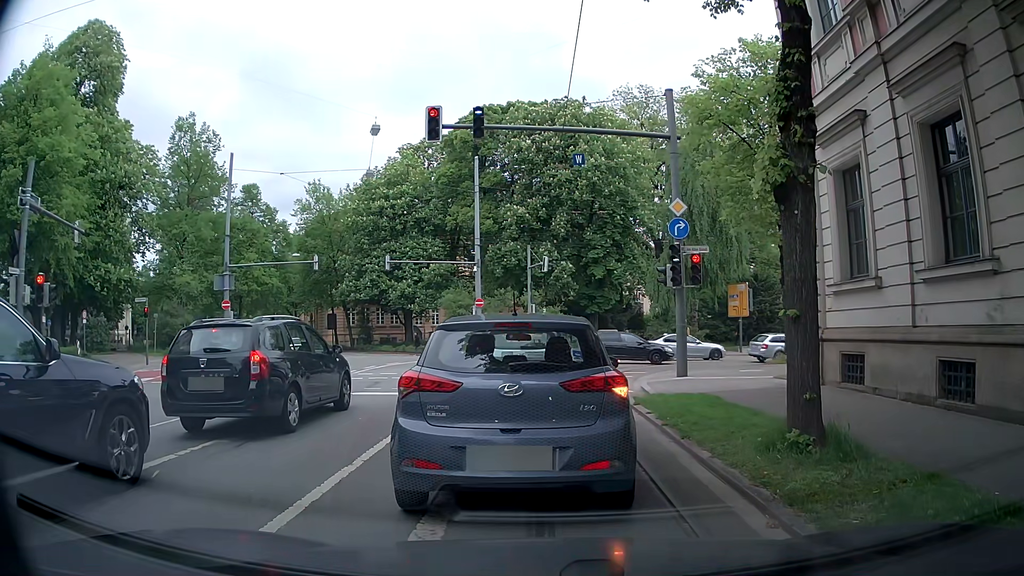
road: secondary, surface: asphalt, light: Day
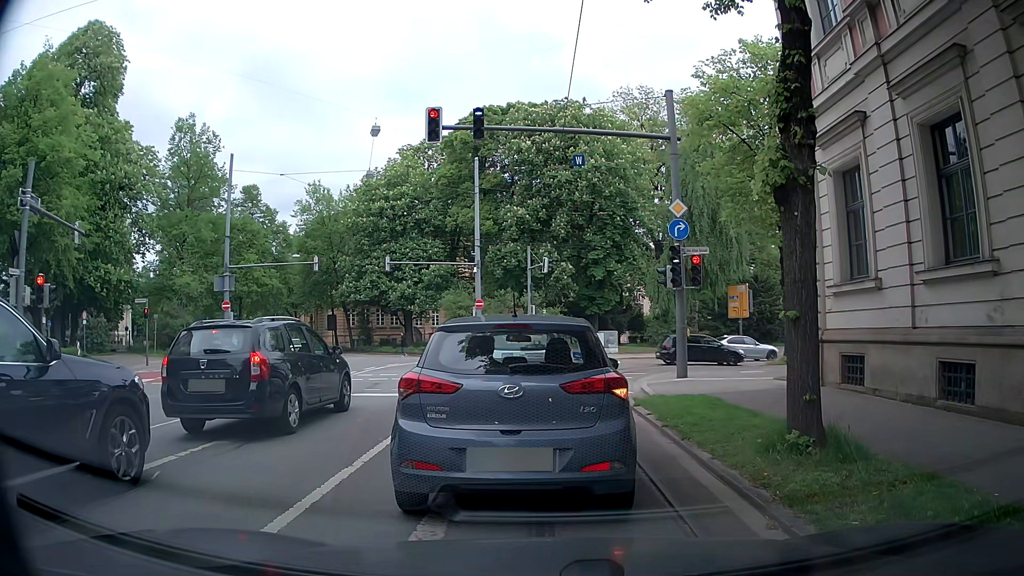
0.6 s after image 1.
(0.0, 0.0) m; 0°
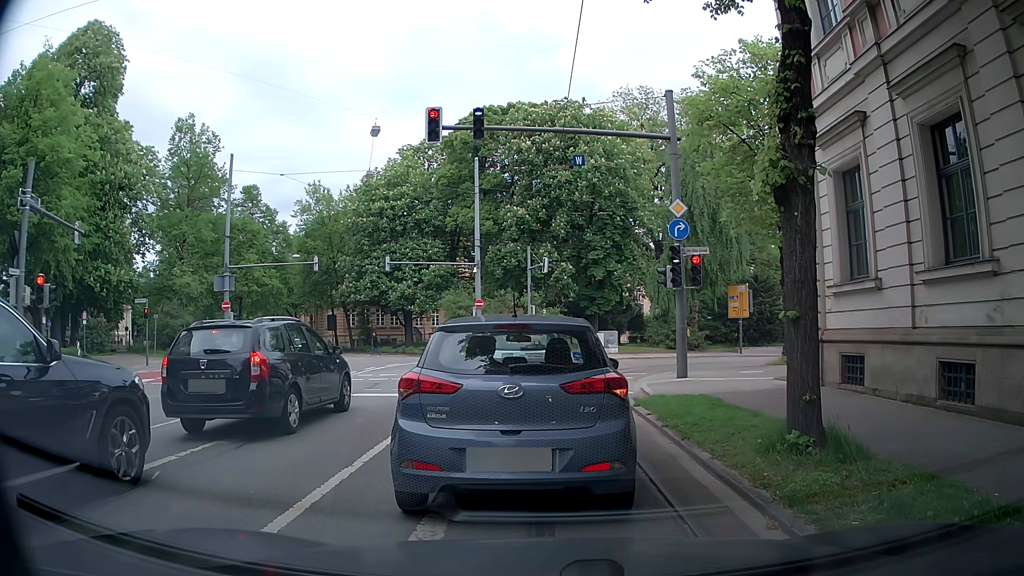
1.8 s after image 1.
(0.0, 0.0) m; 0°
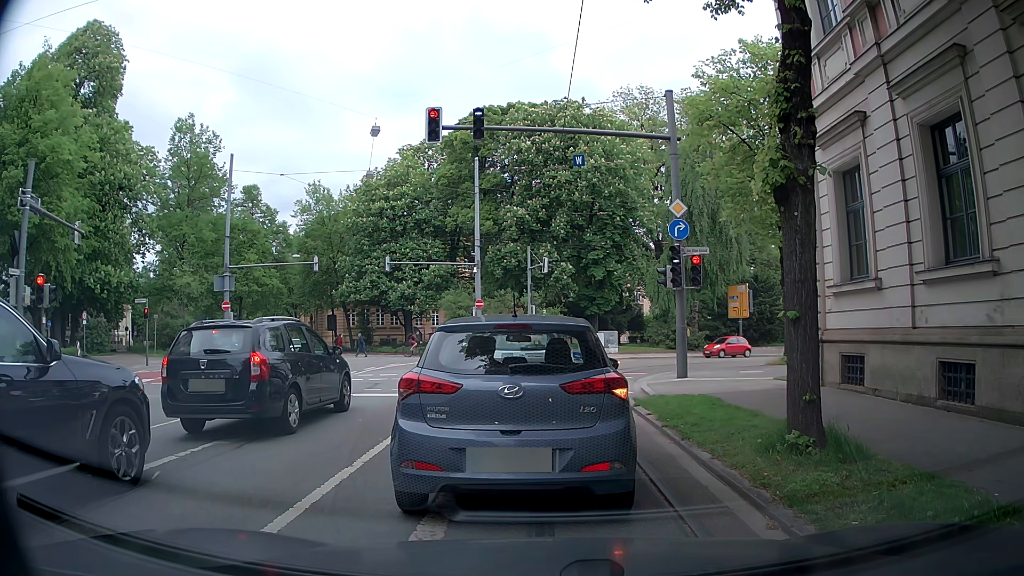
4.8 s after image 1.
(0.0, 0.0) m; 0°
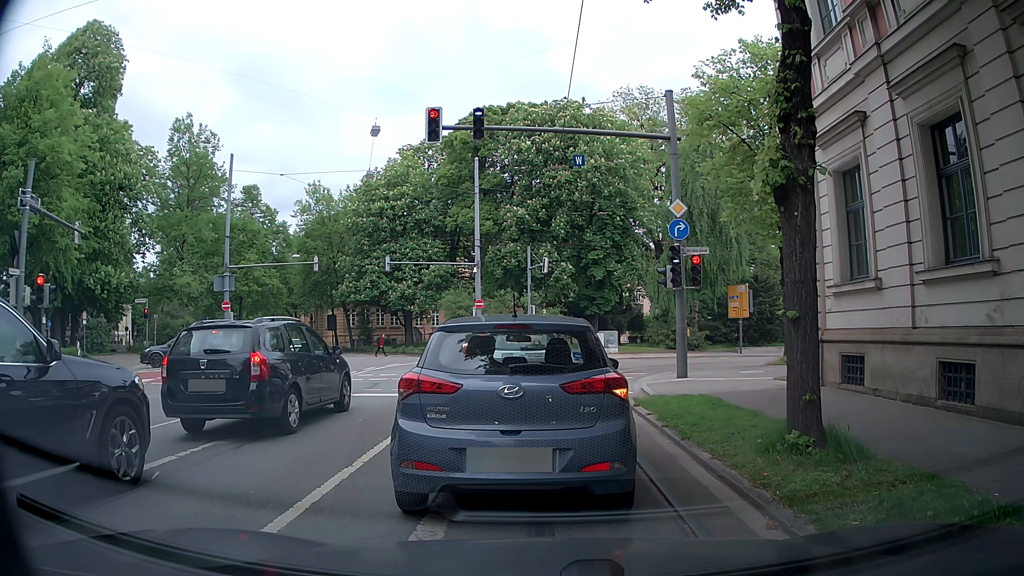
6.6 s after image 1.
(0.0, 0.0) m; 0°
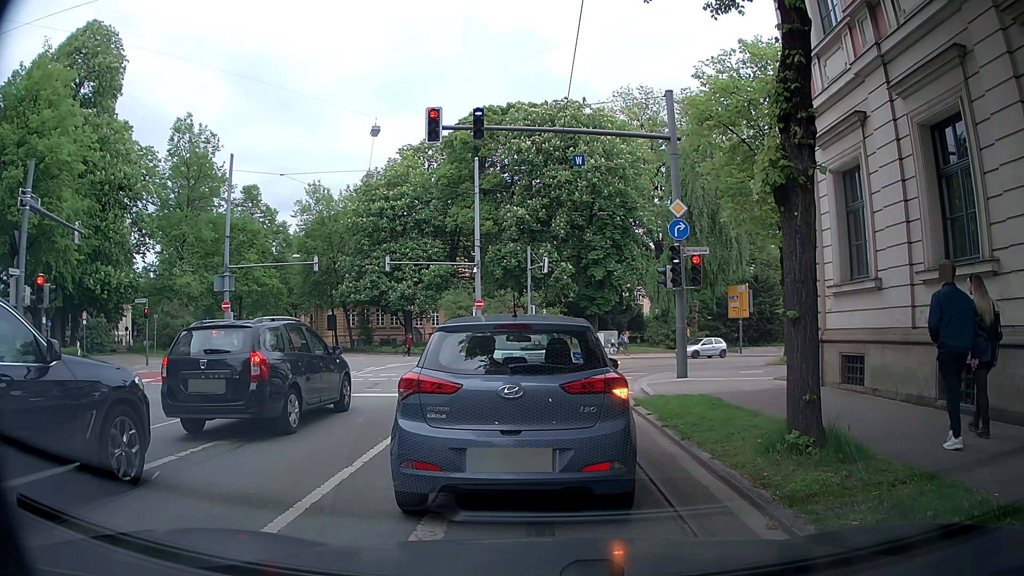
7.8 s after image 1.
(0.0, 0.0) m; 0°
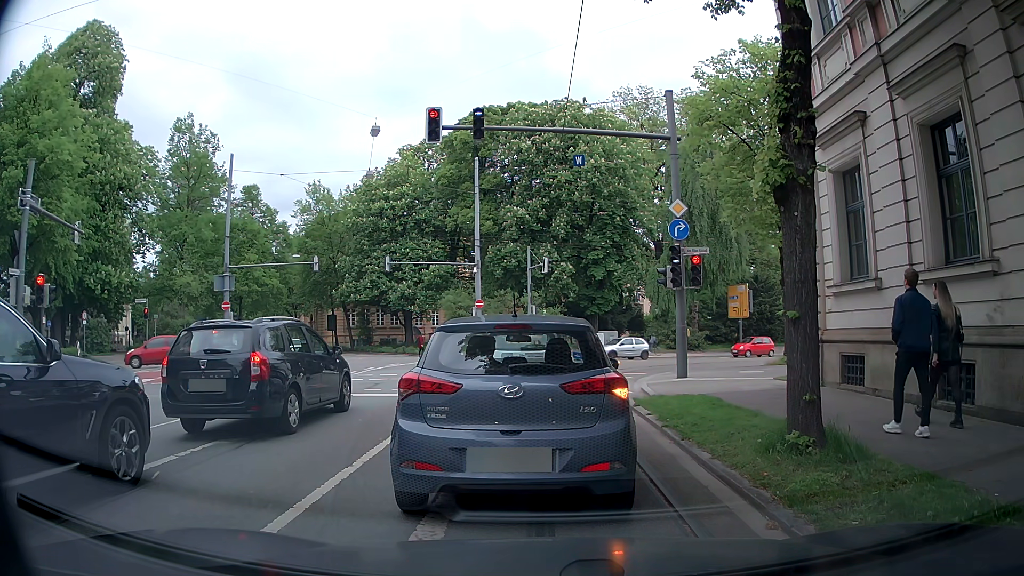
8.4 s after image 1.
(0.0, 0.0) m; 0°
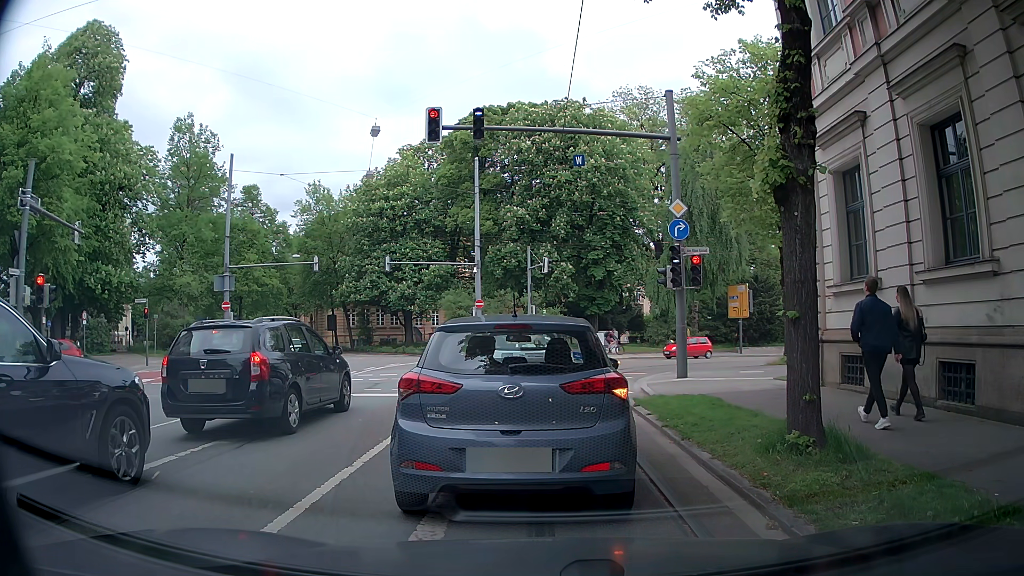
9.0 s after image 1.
(0.0, 0.0) m; 0°
